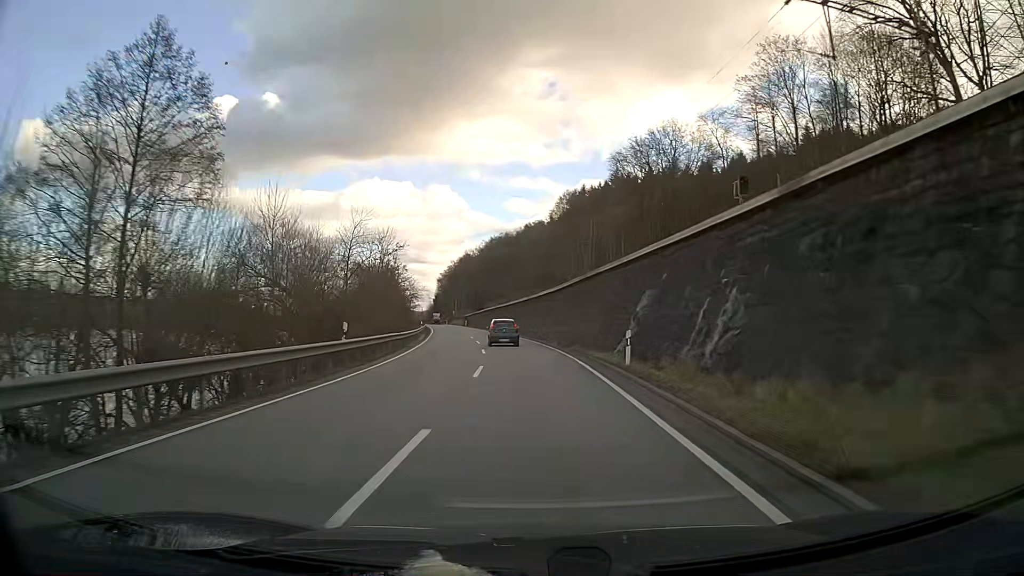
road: primary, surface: asphalt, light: Day
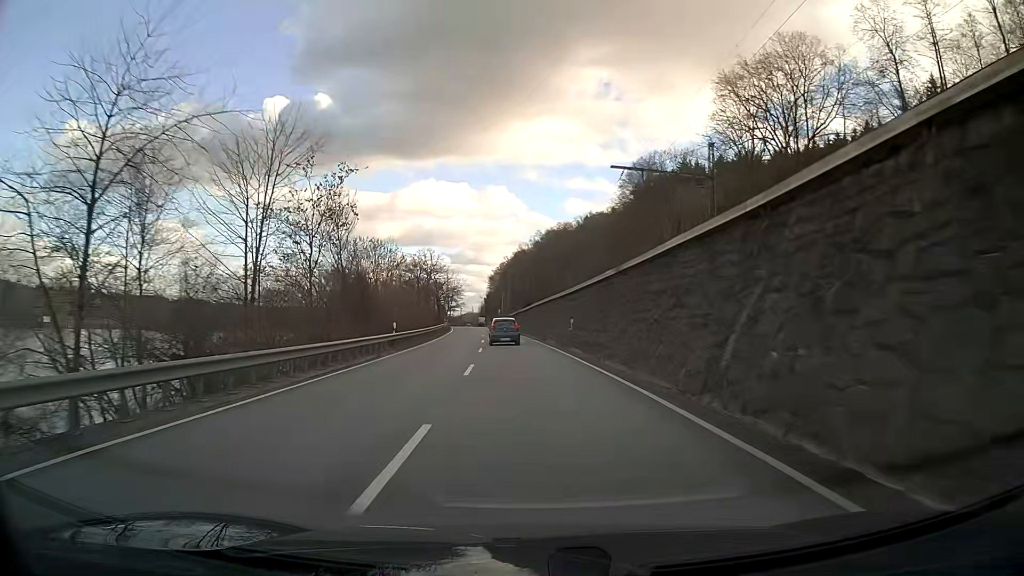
(-1.5, +35.3) m; -5°
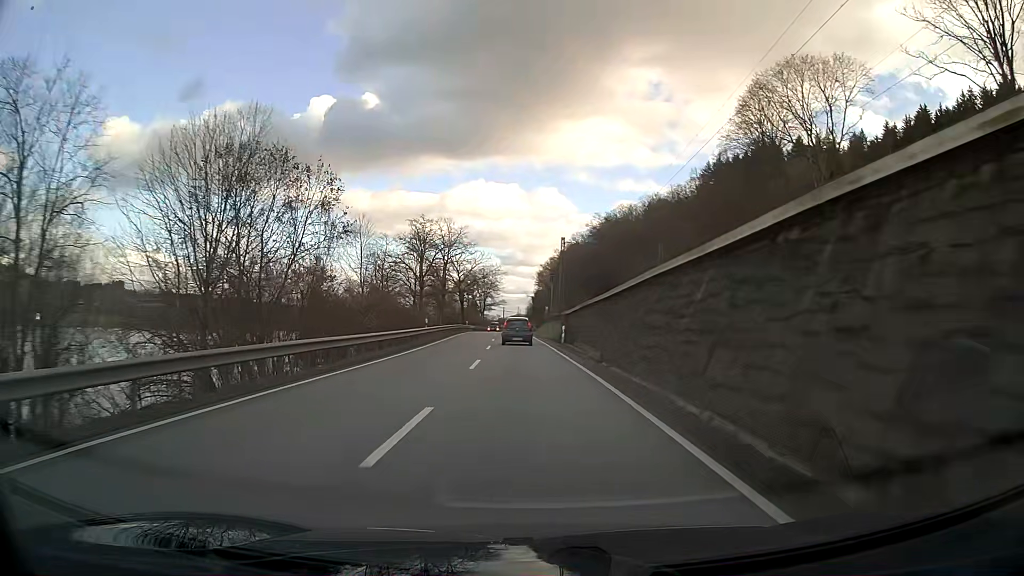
(-1.6, +46.5) m; -4°
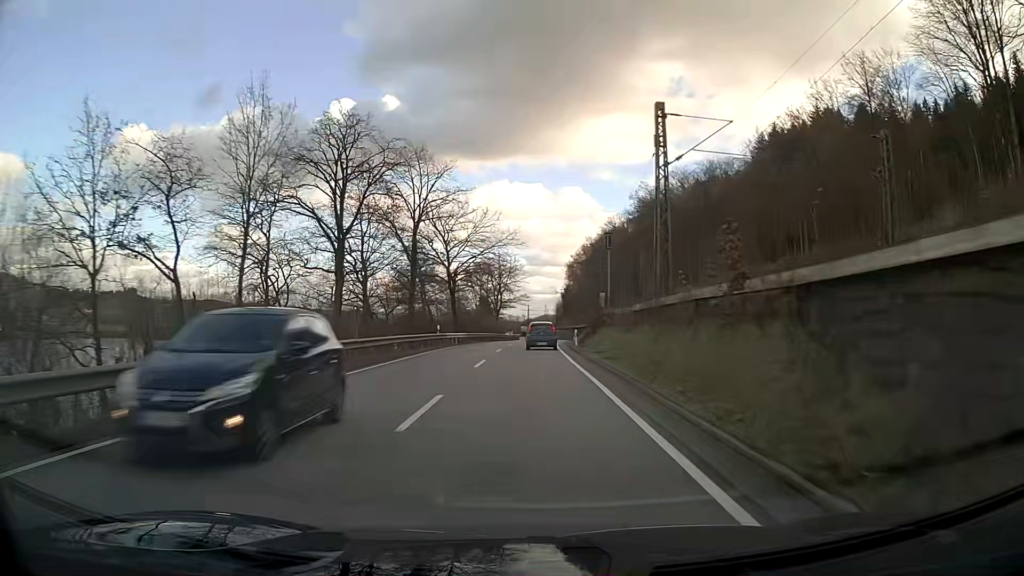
(-1.1, +45.9) m; -2°
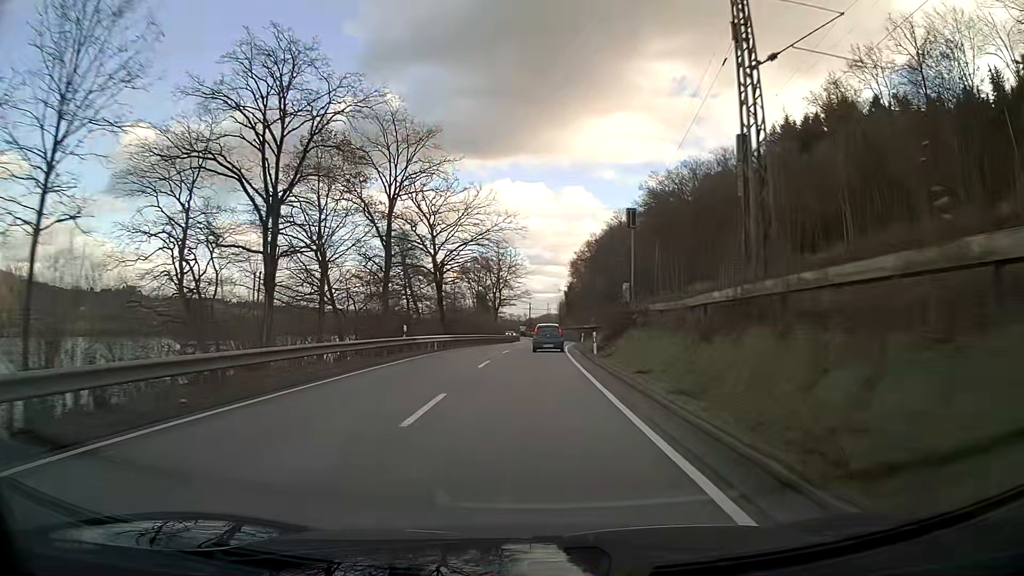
(0.0, +11.4) m; 0°
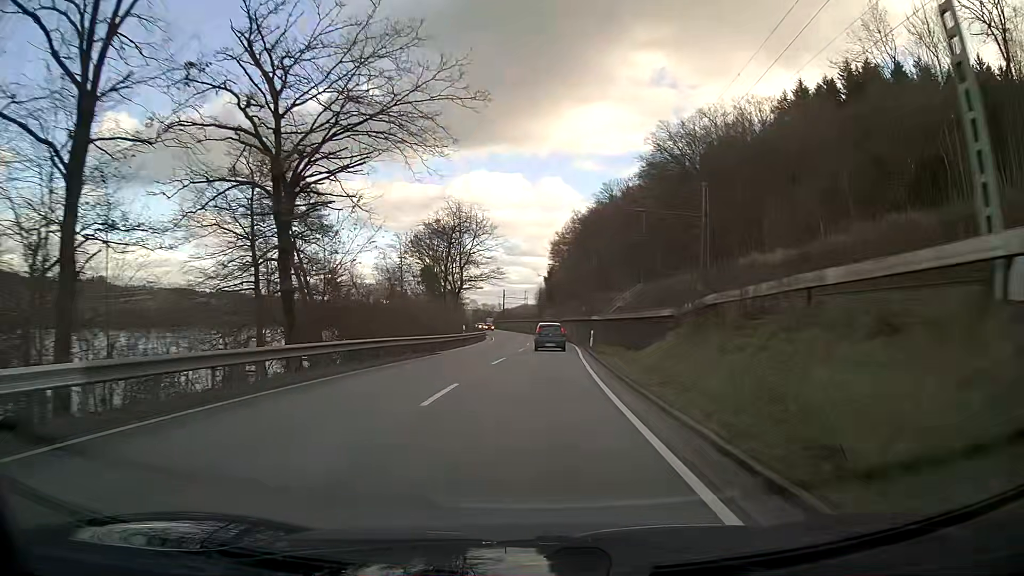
(+0.5, +34.1) m; +2°
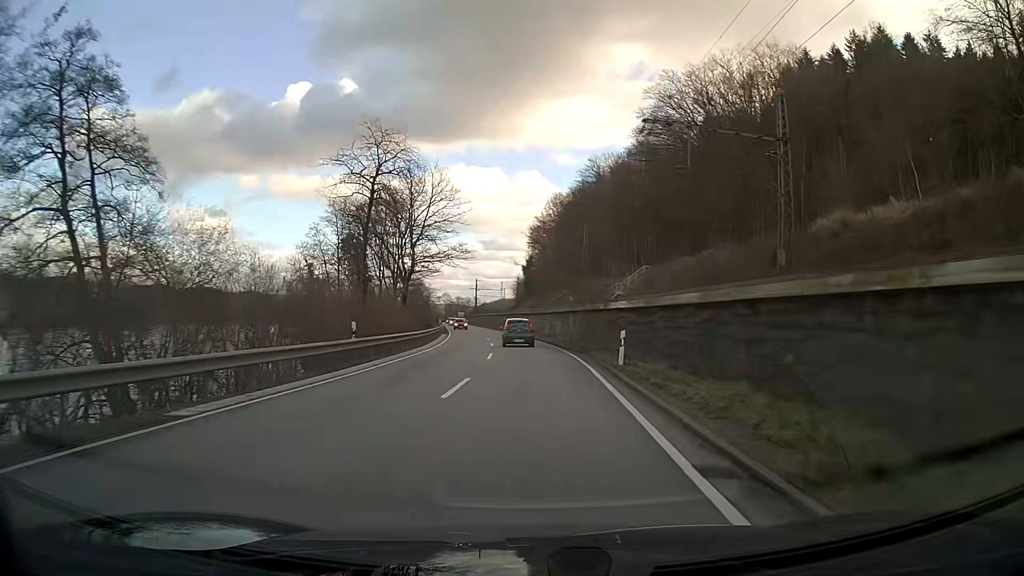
(+0.3, +22.8) m; +1°
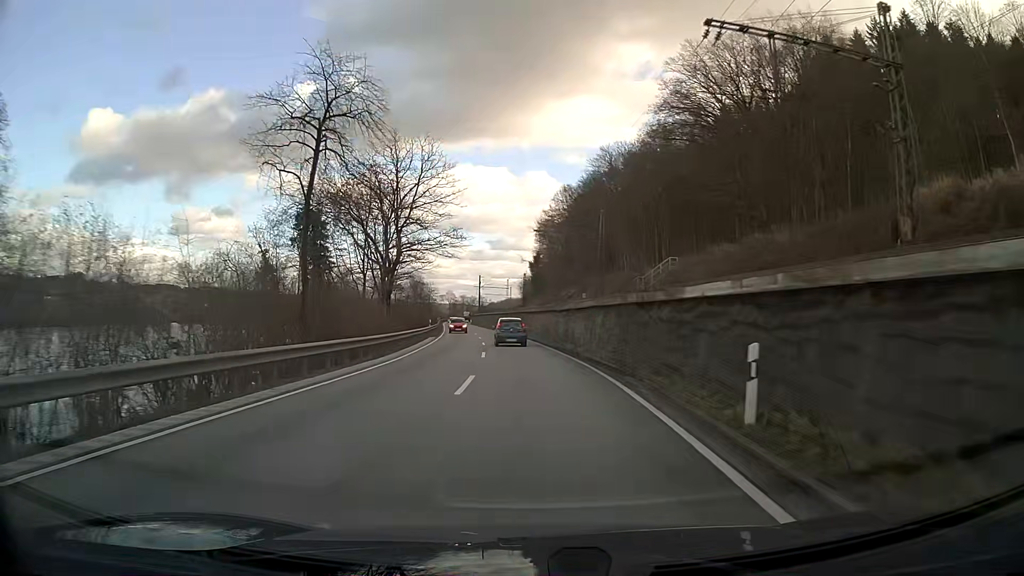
(0.0, +11.5) m; 0°
